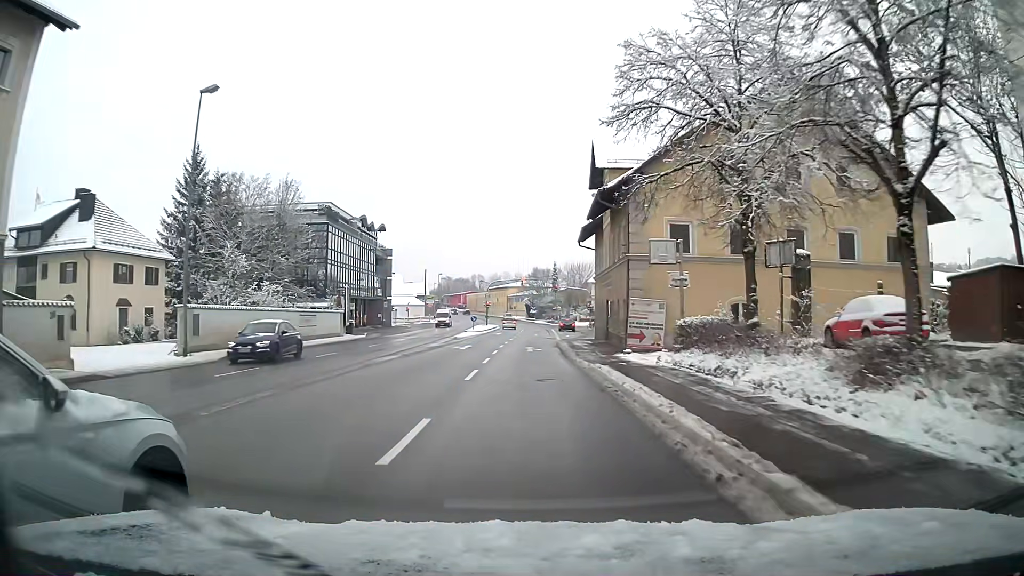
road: primary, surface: asphalt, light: Day
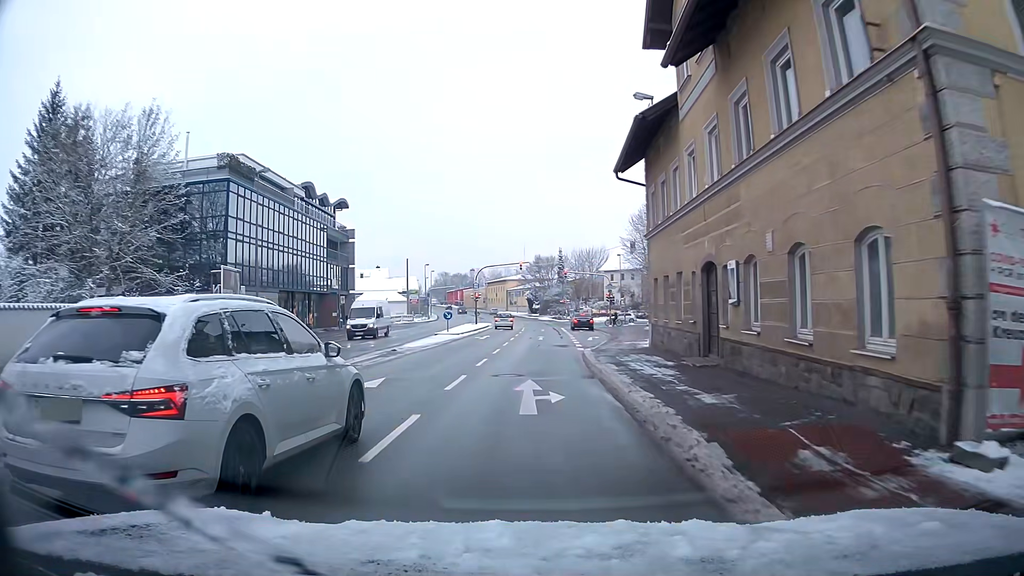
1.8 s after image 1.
(0.0, +20.9) m; 0°
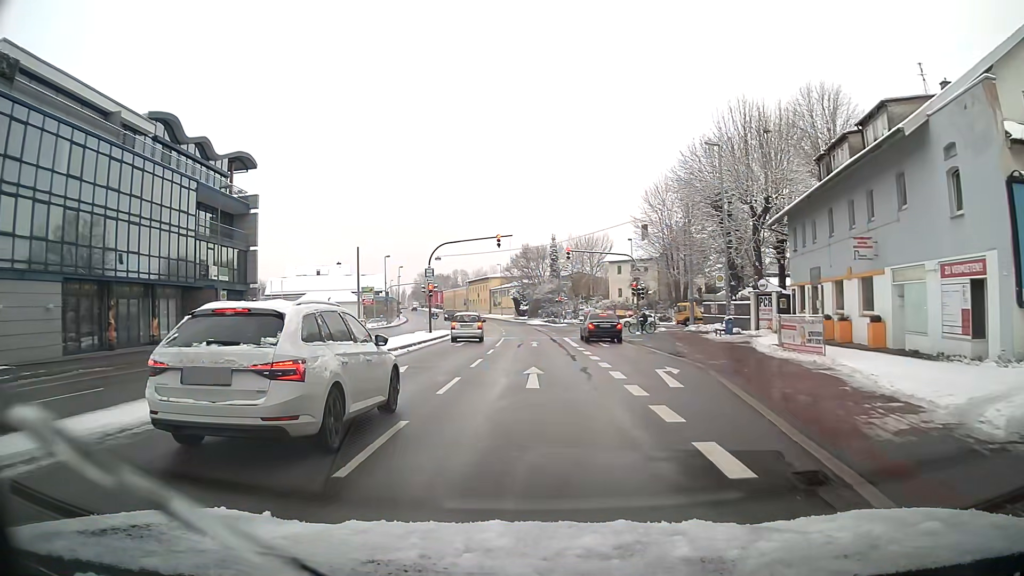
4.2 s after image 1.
(+0.2, +24.5) m; +1°
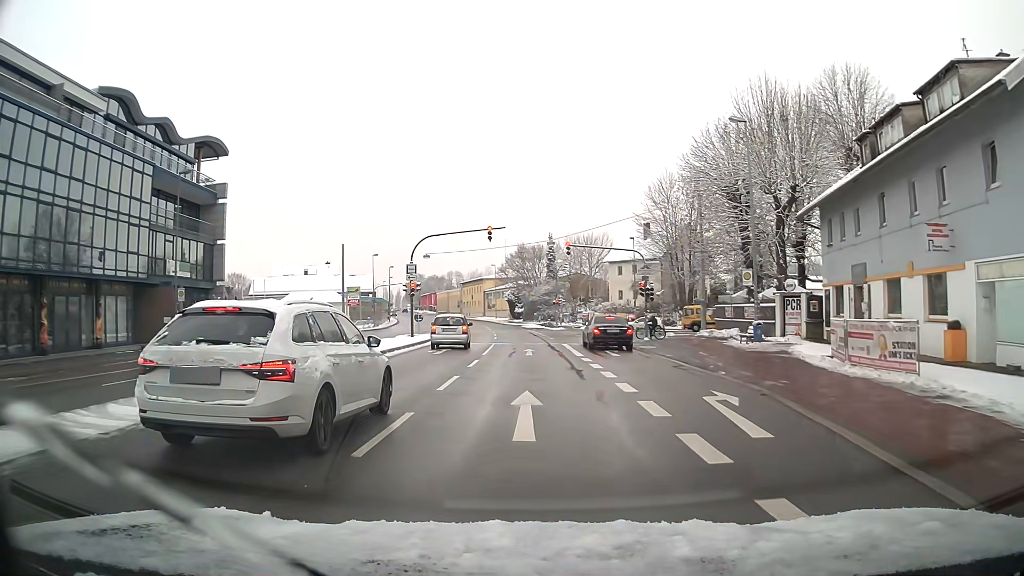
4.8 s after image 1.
(0.0, +5.1) m; 0°
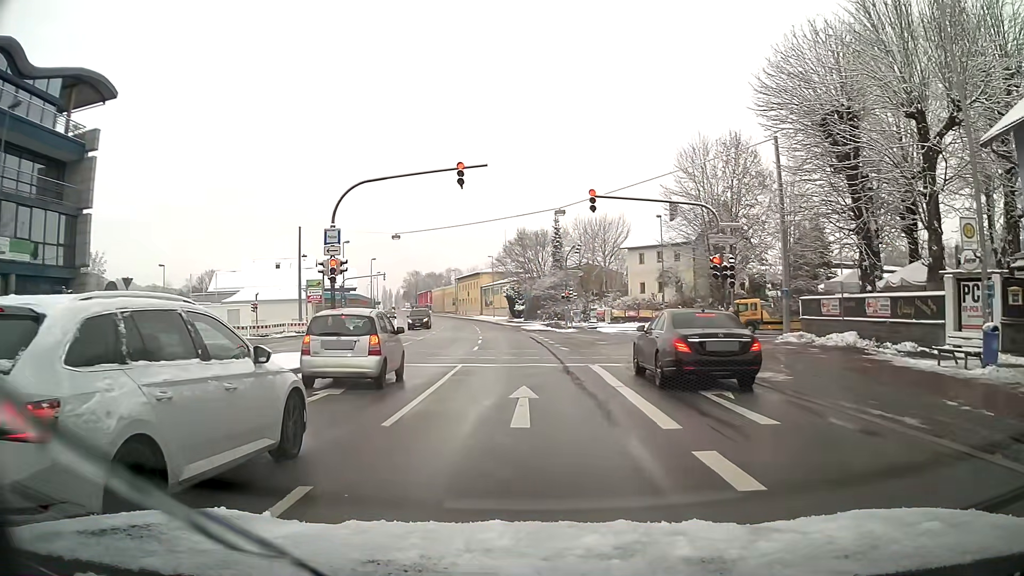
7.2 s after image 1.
(-0.1, +15.8) m; -1°
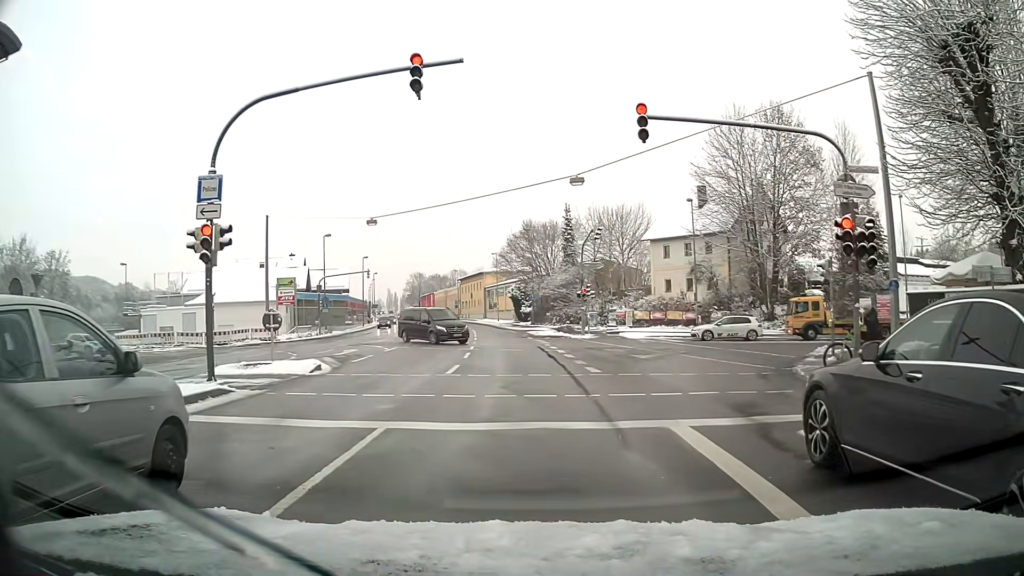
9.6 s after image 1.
(-0.1, +9.9) m; -1°
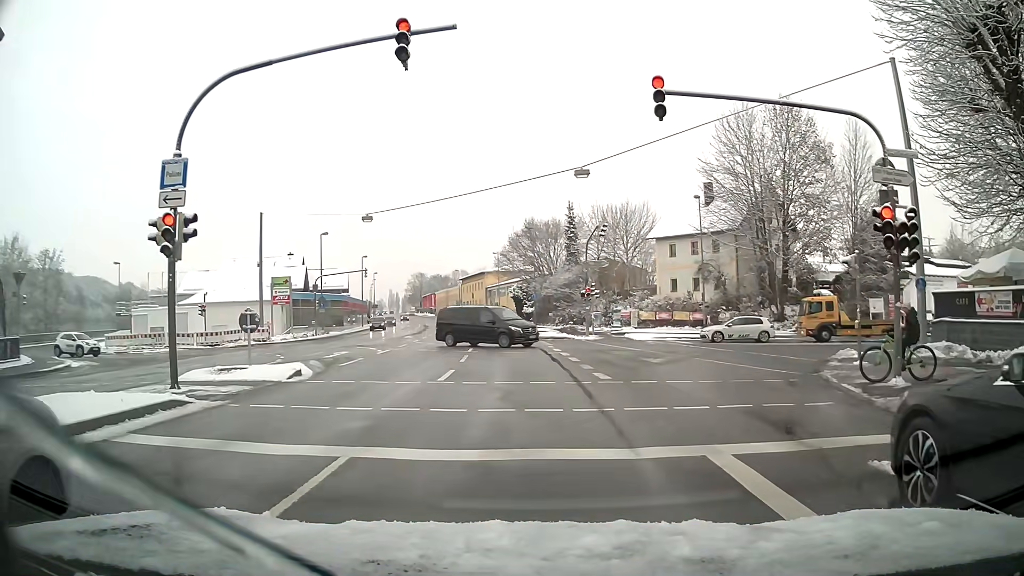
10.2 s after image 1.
(0.0, +1.7) m; 0°
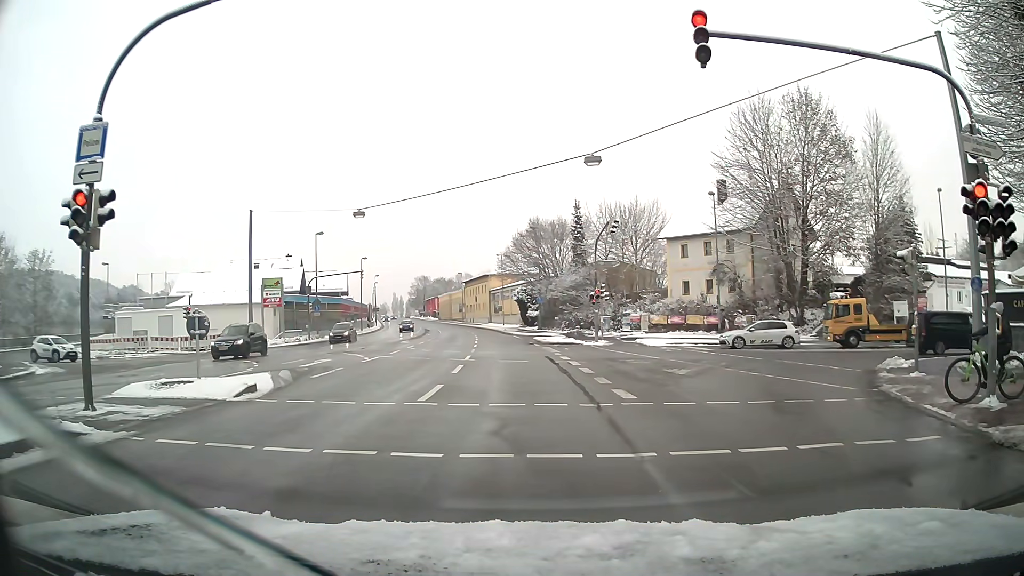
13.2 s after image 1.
(0.0, +2.9) m; 0°
(0, +10) (-1, +20) (-1, +30) (-2, +40) (-3, +50) (-4, +60) (-5, +70) (-6, +80) (-8, +90) (-10, +99) m
